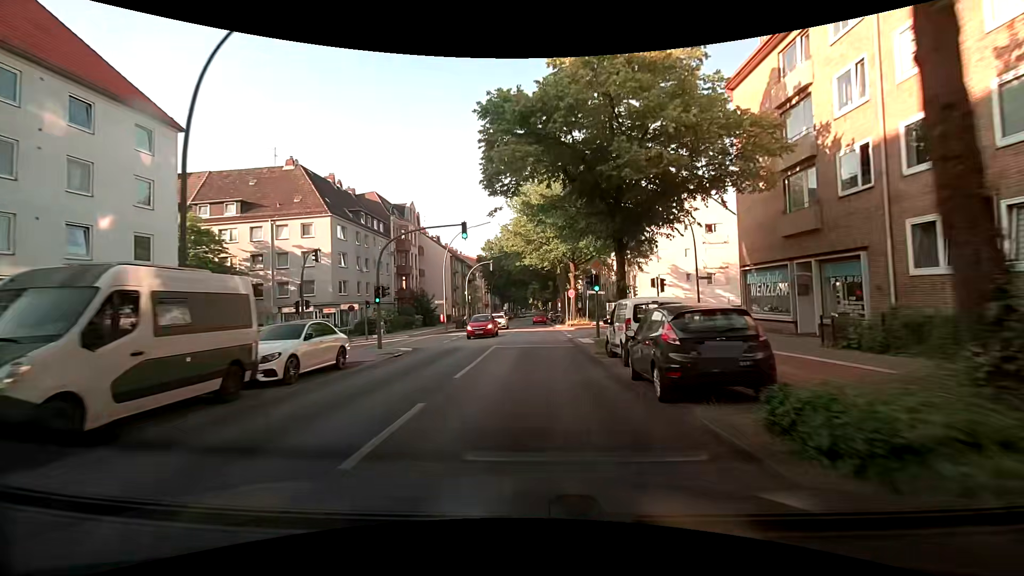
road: secondary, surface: asphalt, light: Day
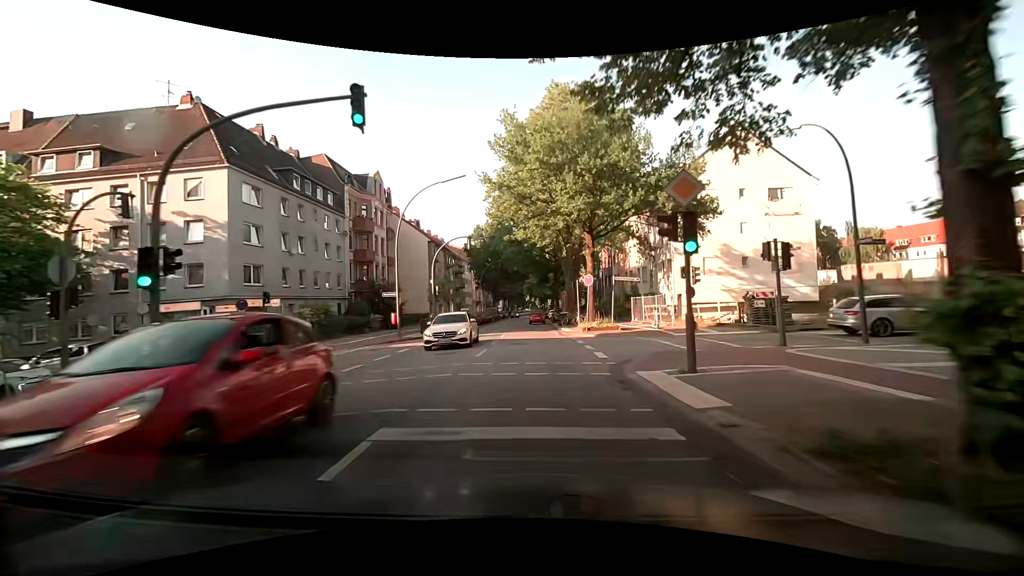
(+0.2, +15.4) m; +1°
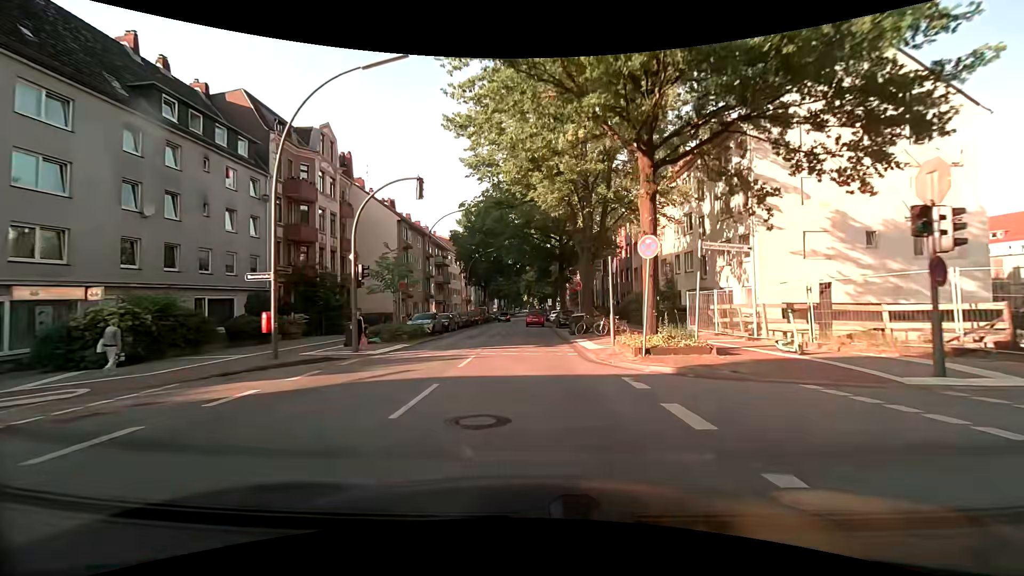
(+0.1, +14.7) m; +1°
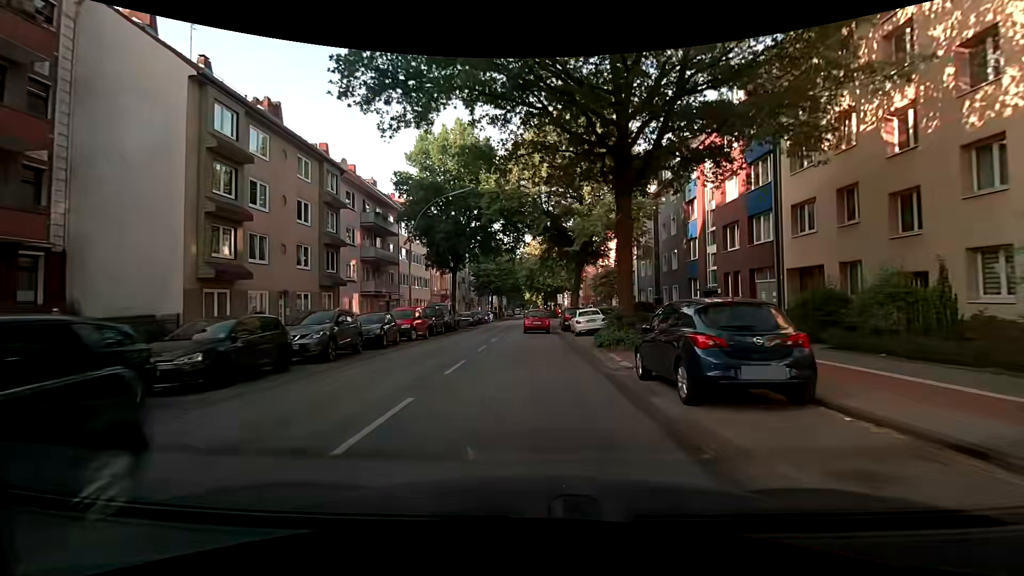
(0.0, +32.1) m; 0°
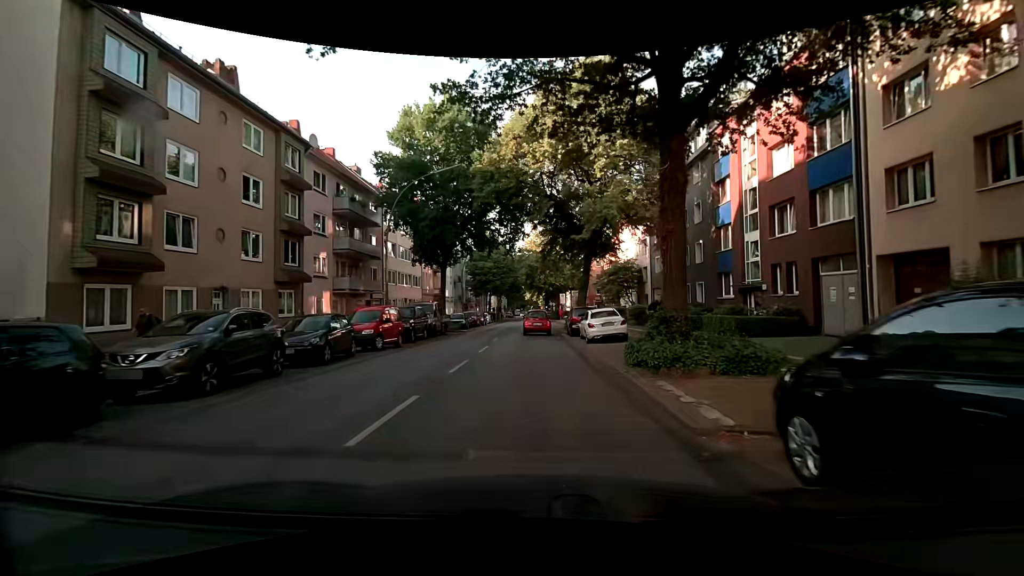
(0.0, +5.7) m; -1°
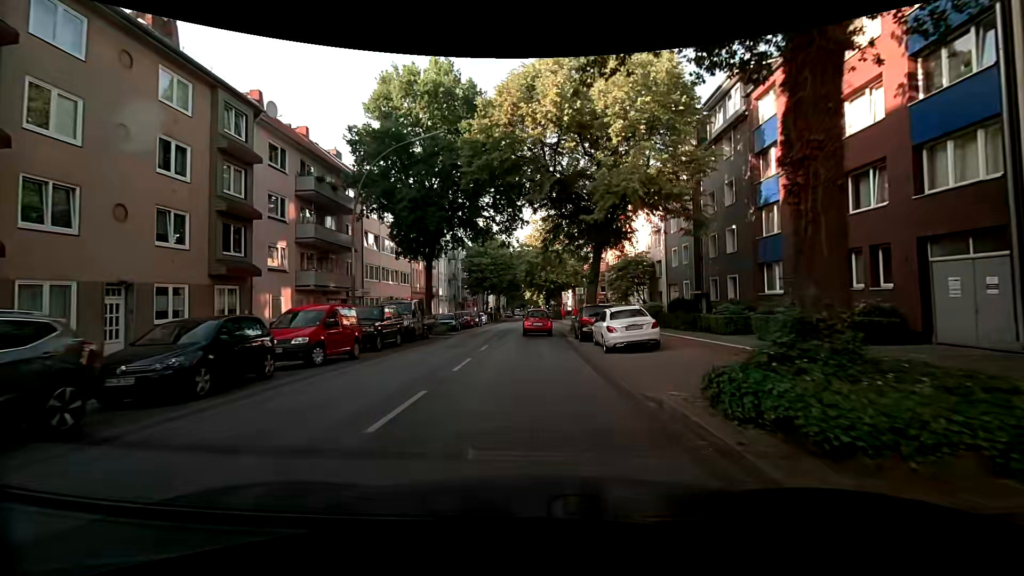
(+0.1, +5.5) m; 0°
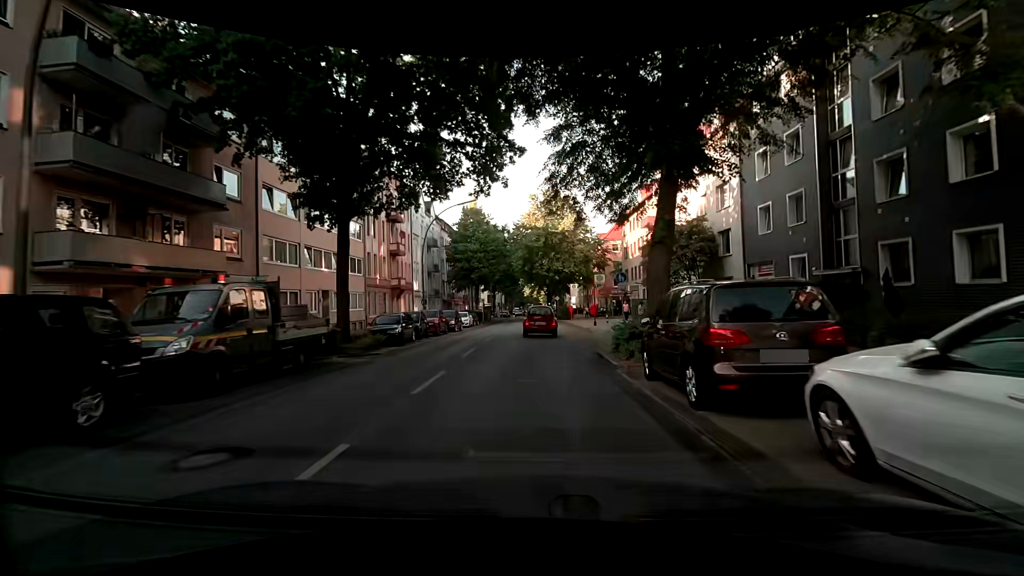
(+0.2, +15.4) m; +1°
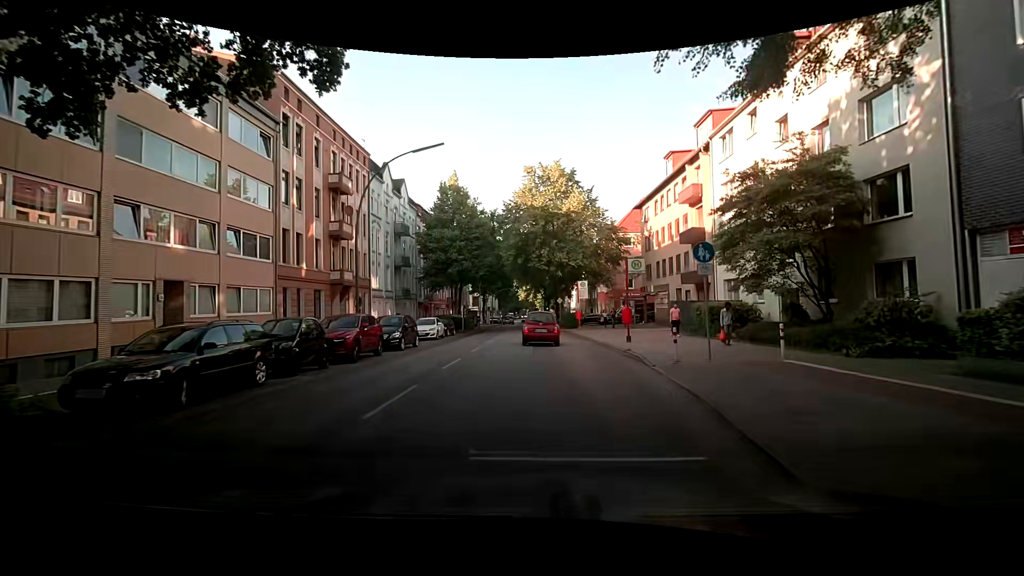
(0.0, +13.6) m; +1°
